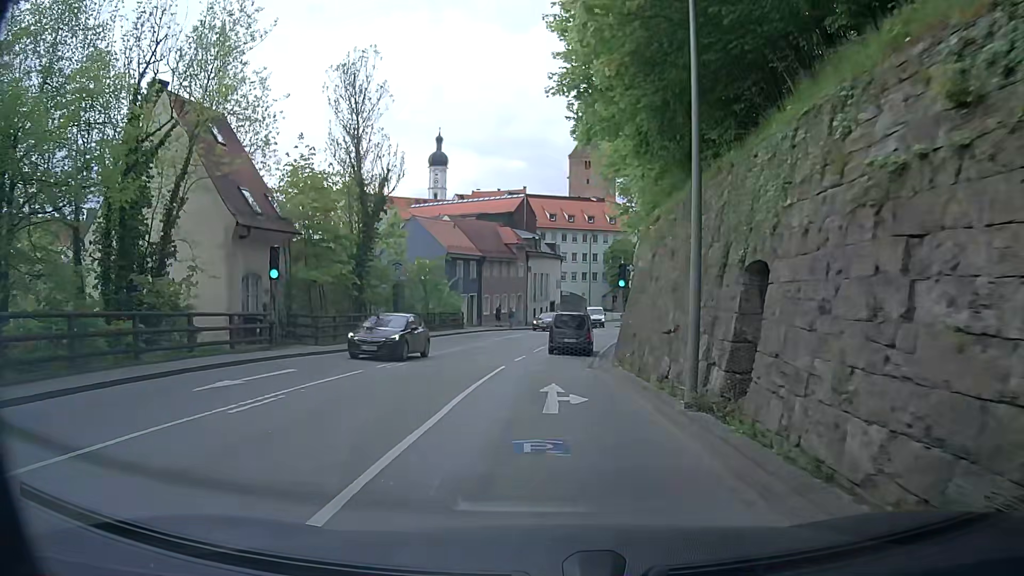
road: secondary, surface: asphalt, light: Day
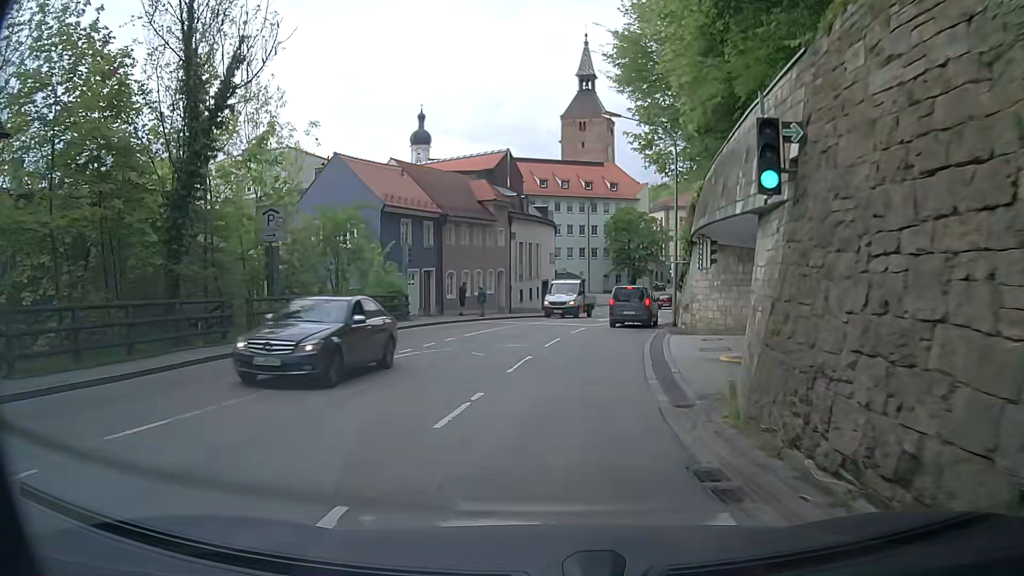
(-0.3, +16.0) m; 0°
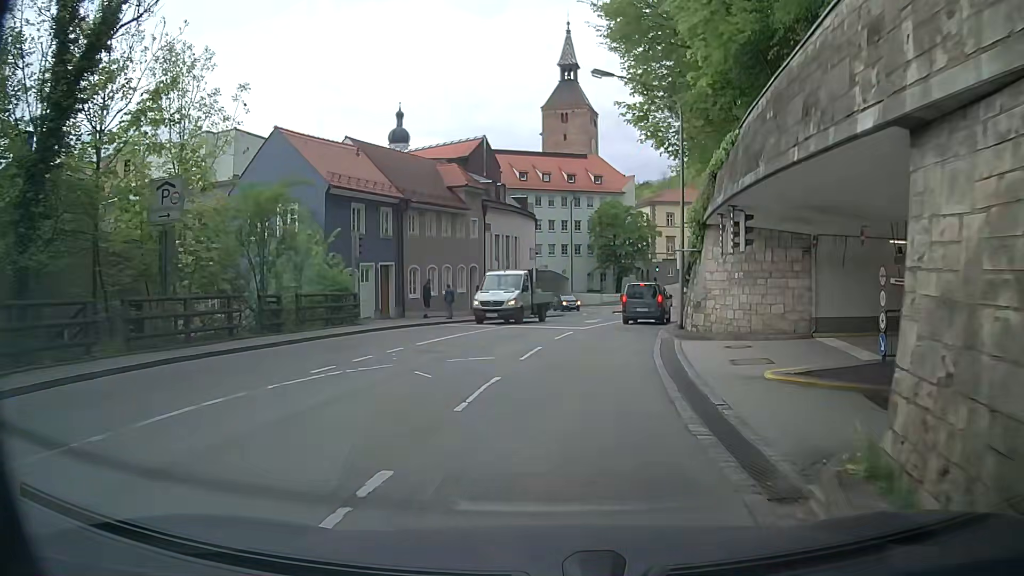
(0.0, +5.2) m; +1°
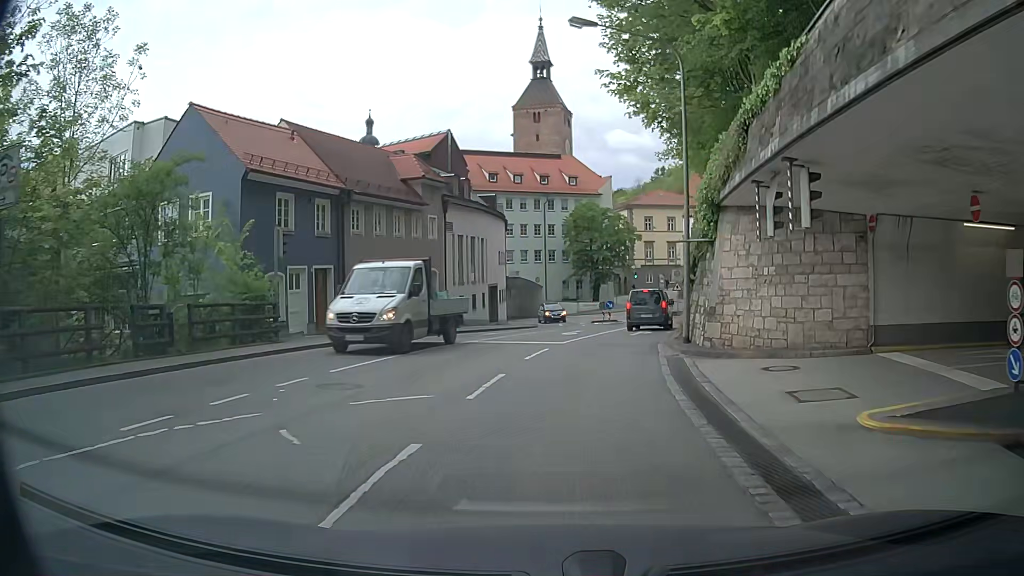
(+0.1, +5.1) m; +3°
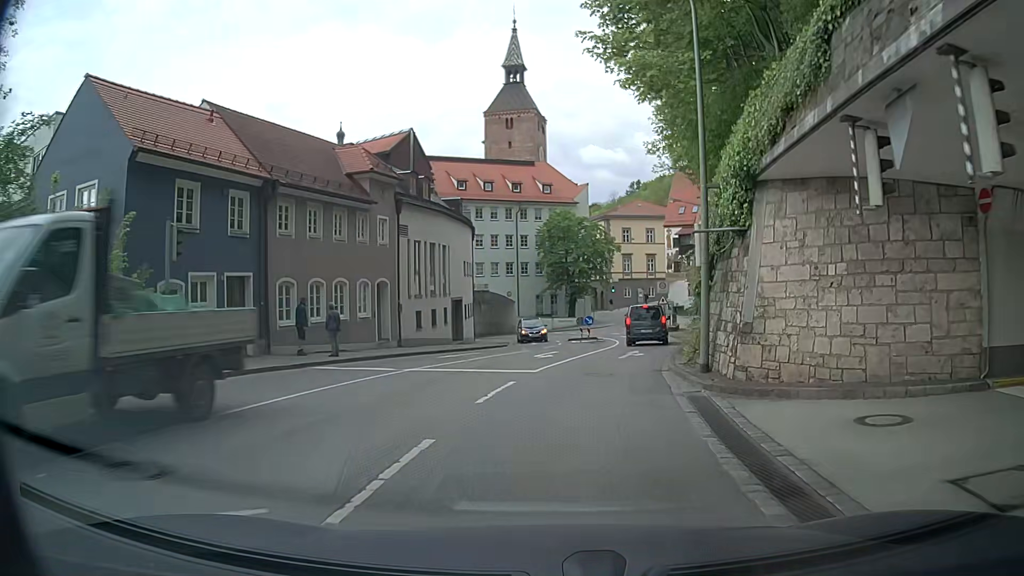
(0.0, +5.0) m; +2°
